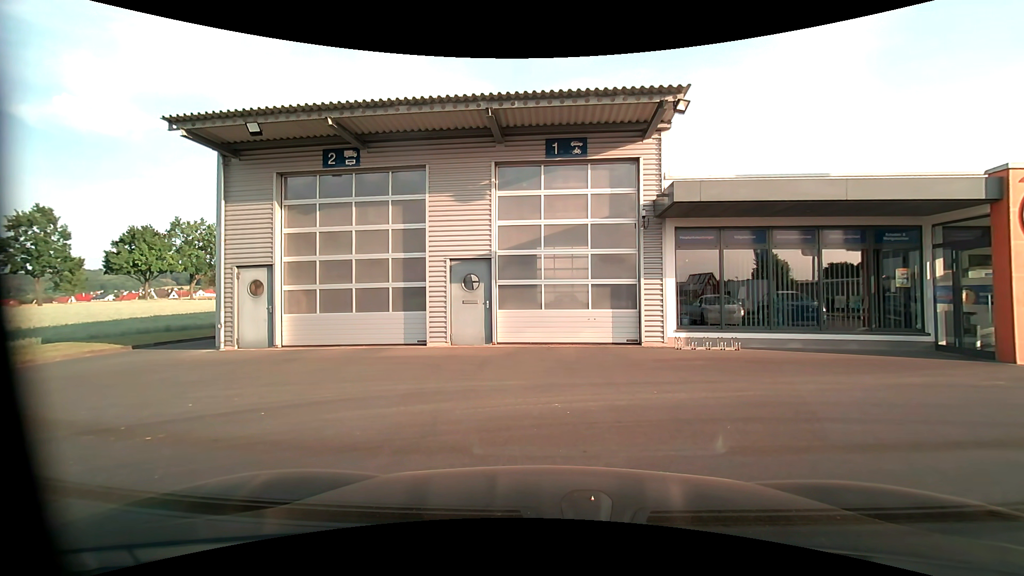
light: Day
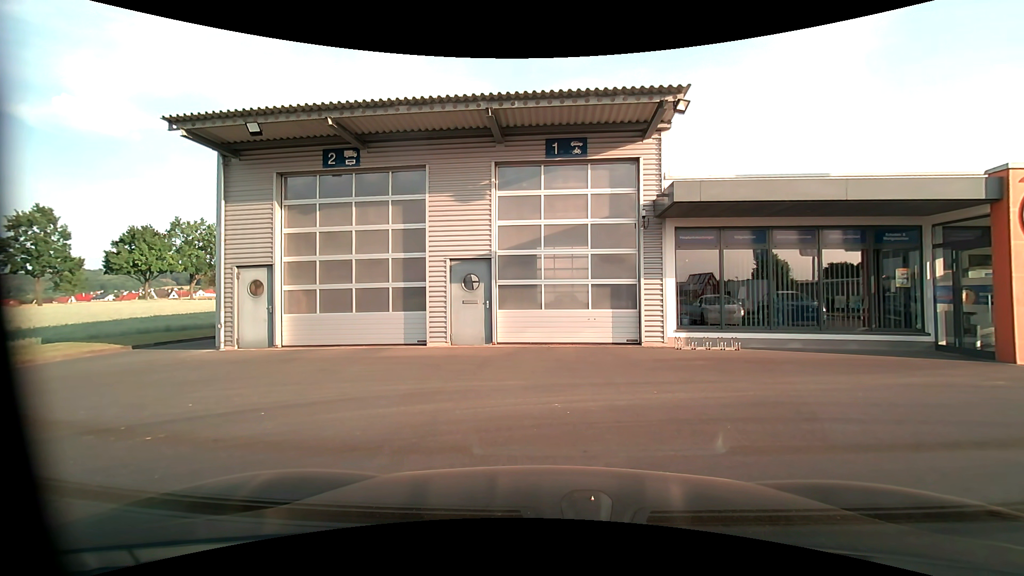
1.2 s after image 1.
(0.0, 0.0) m; 0°
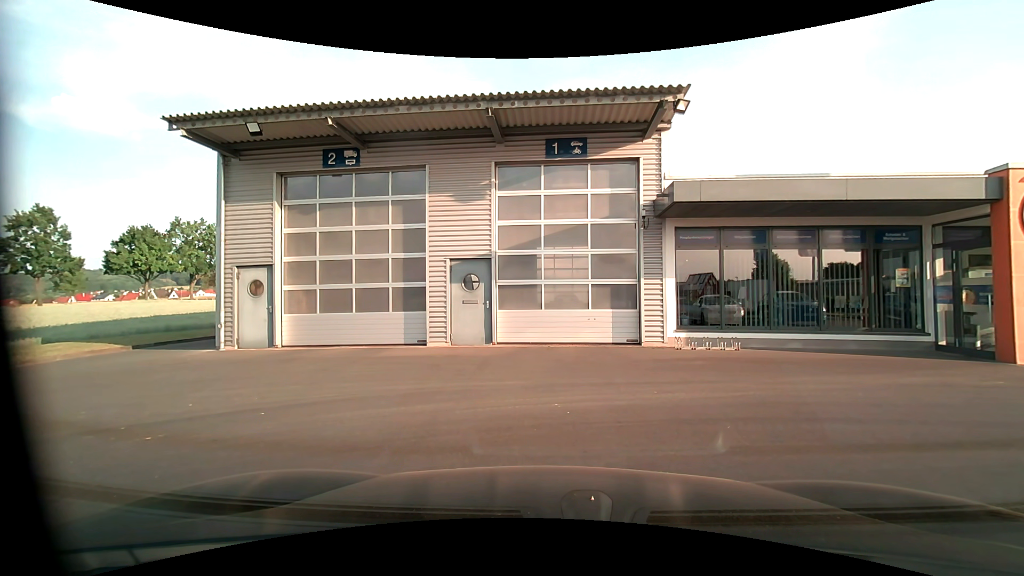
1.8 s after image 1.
(0.0, 0.0) m; 0°
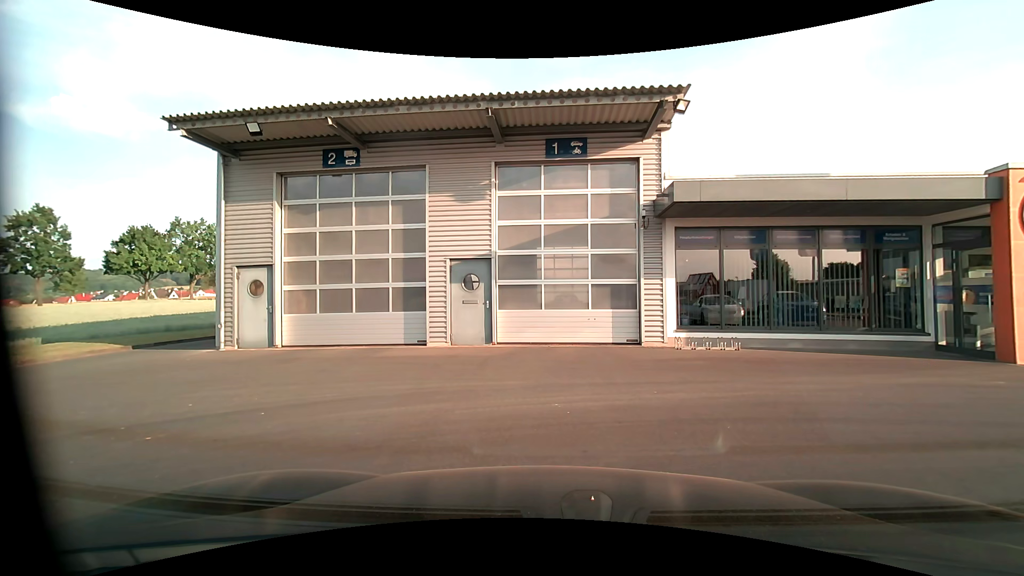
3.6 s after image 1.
(0.0, 0.0) m; 0°
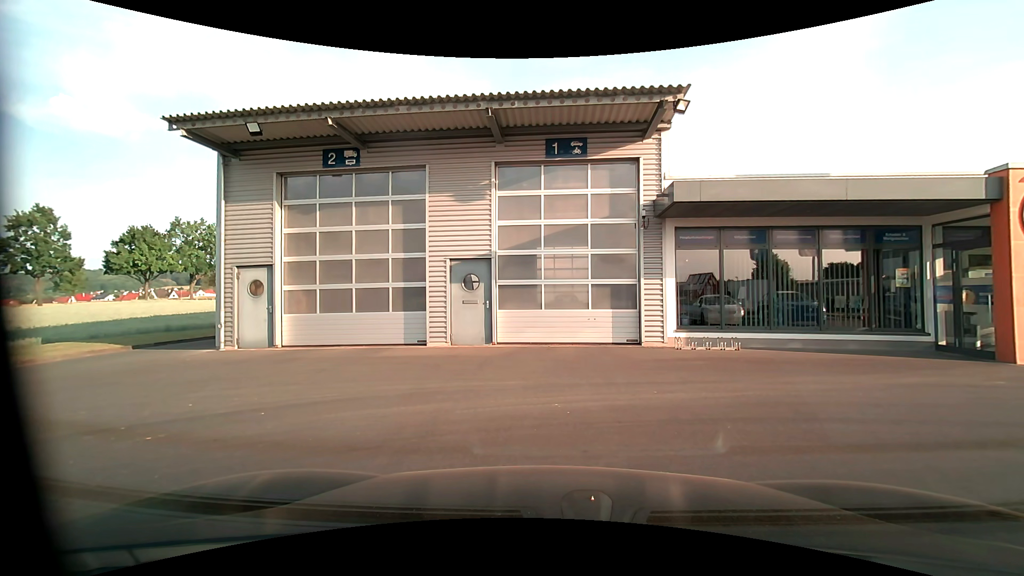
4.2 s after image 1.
(0.0, 0.0) m; 0°
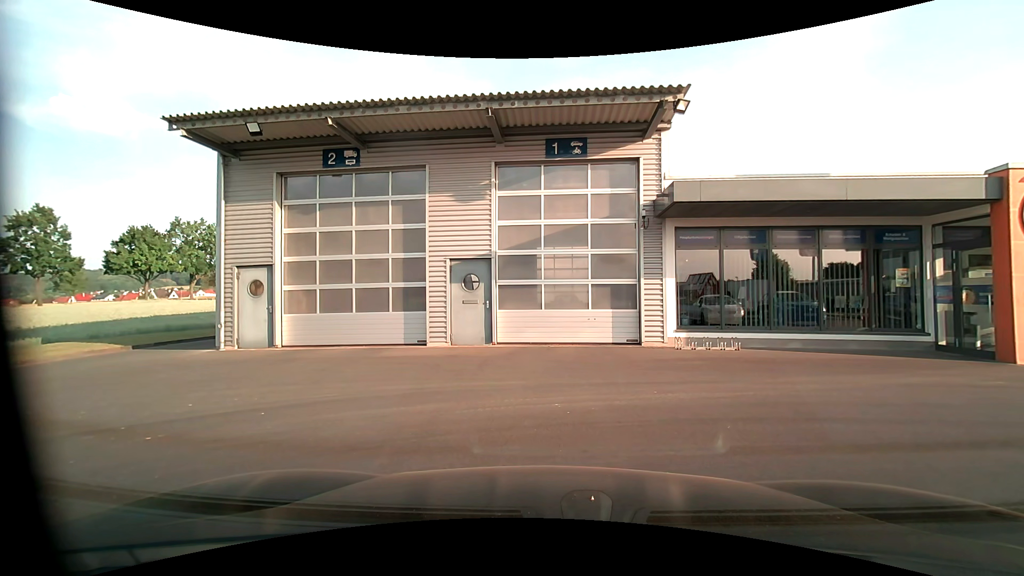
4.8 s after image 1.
(0.0, 0.0) m; 0°
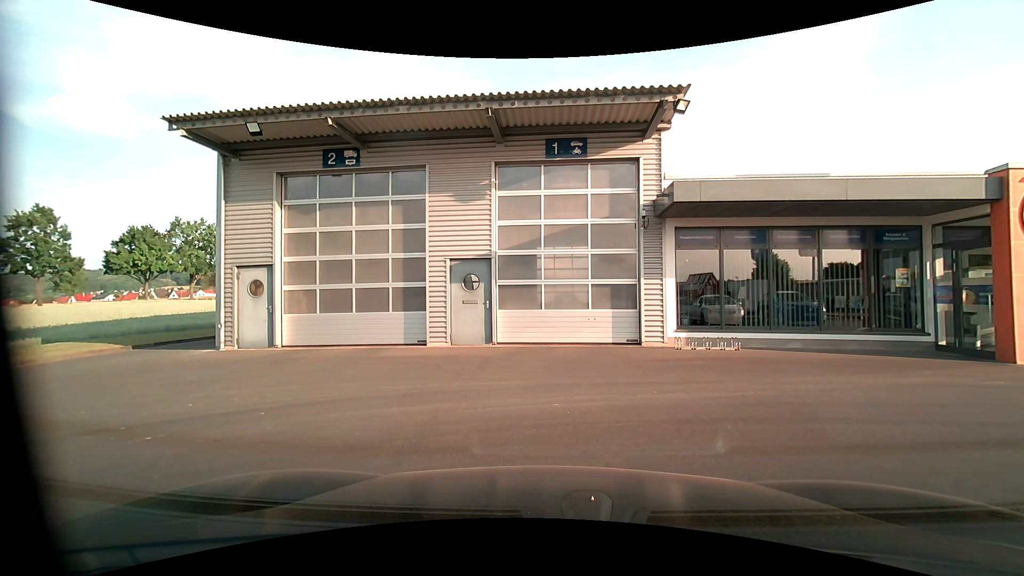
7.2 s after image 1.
(0.0, 0.0) m; 0°
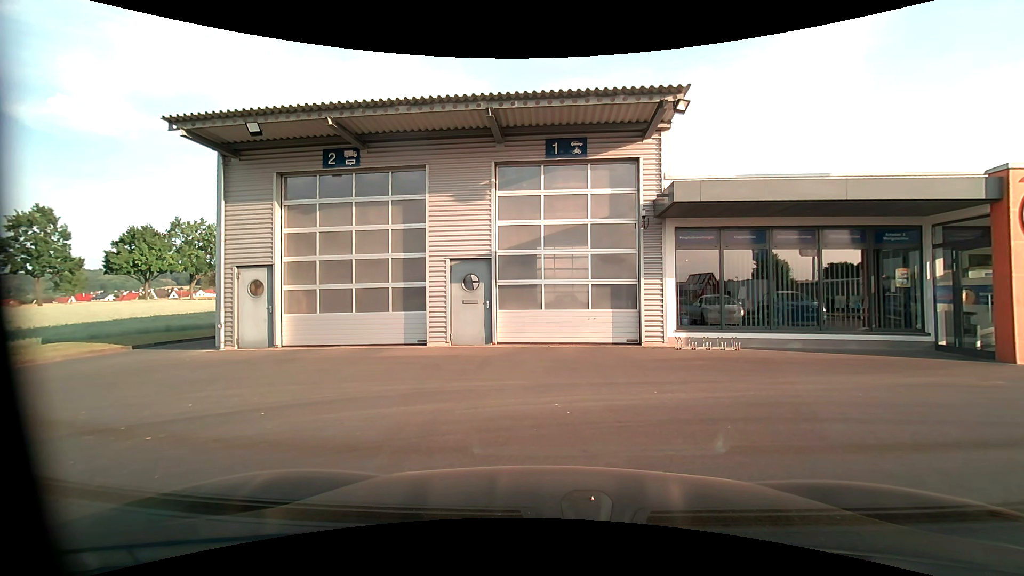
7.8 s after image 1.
(0.0, 0.0) m; 0°
